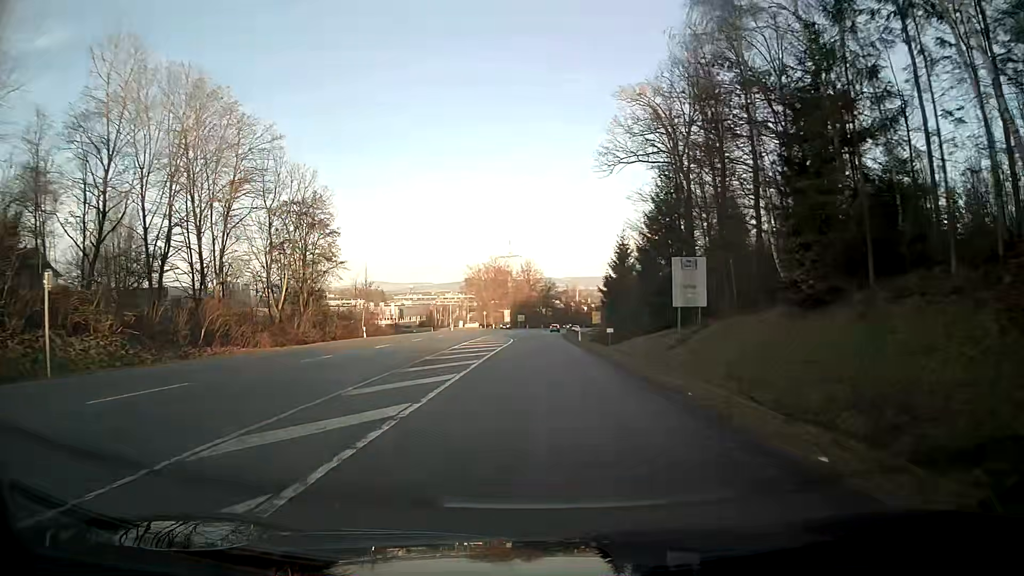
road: secondary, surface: asphalt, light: Day
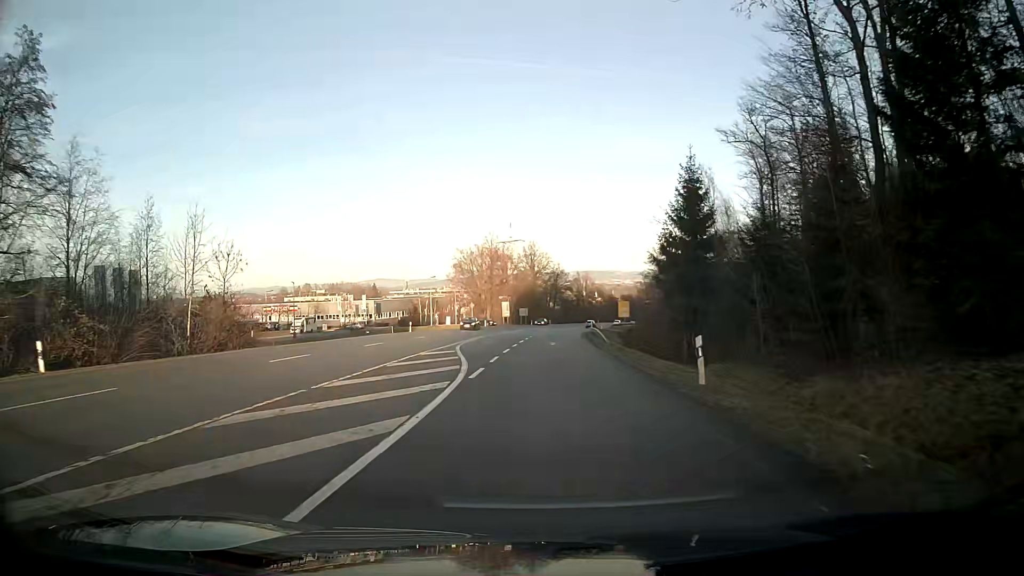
(+0.1, +36.7) m; -1°
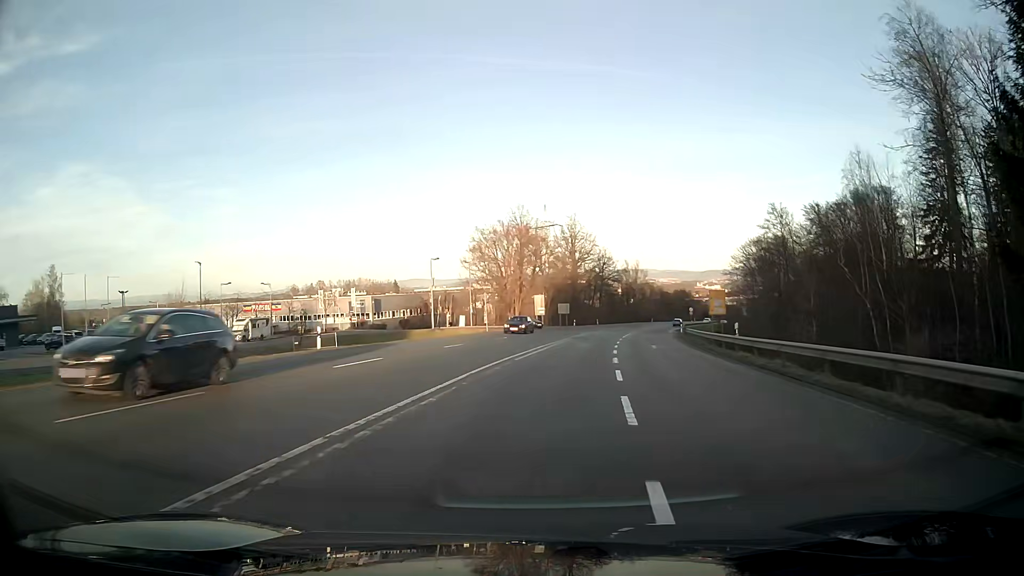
(-1.3, +36.3) m; -2°
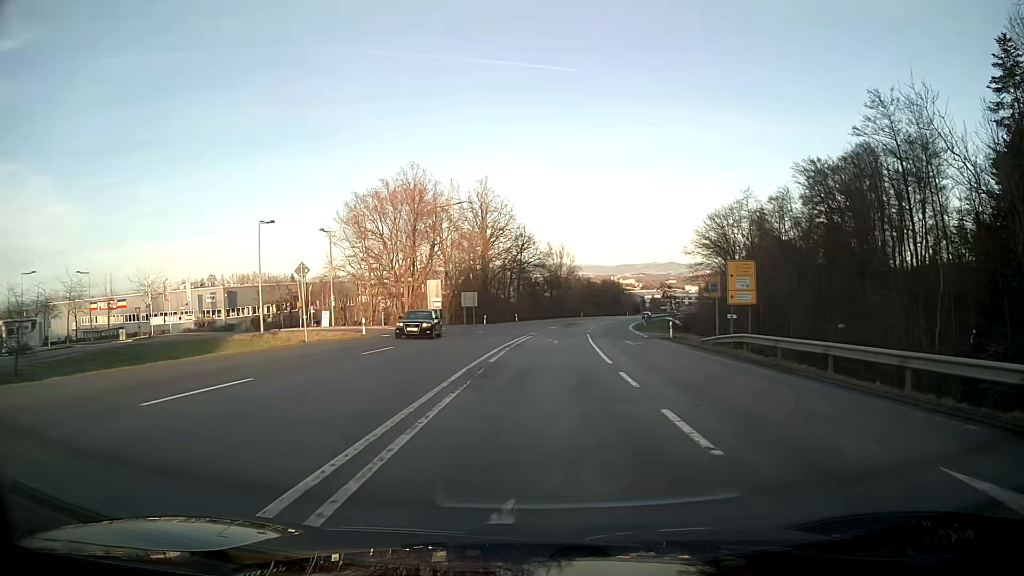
(+1.9, +31.5) m; +7°
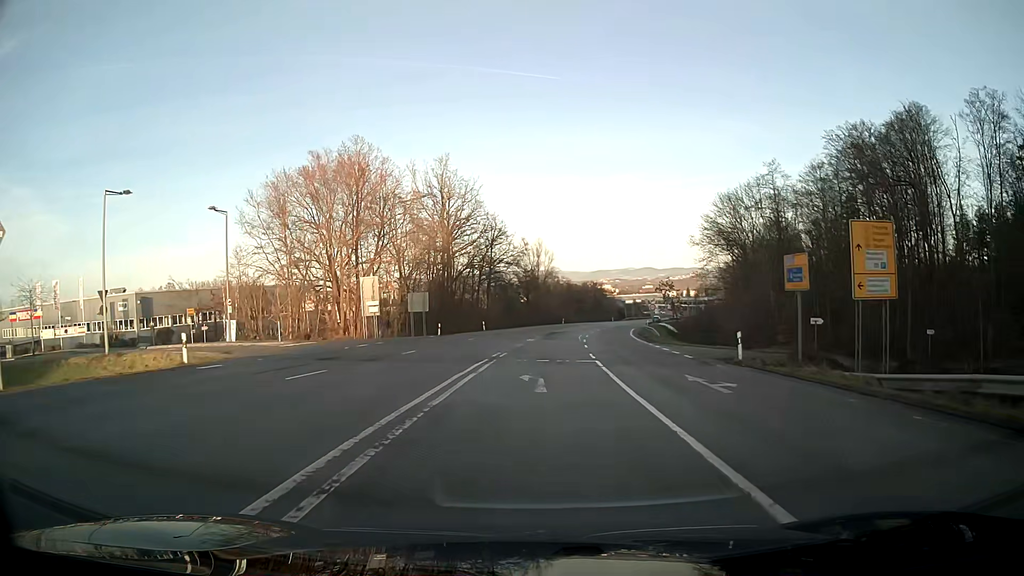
(+0.4, +18.5) m; +2°
